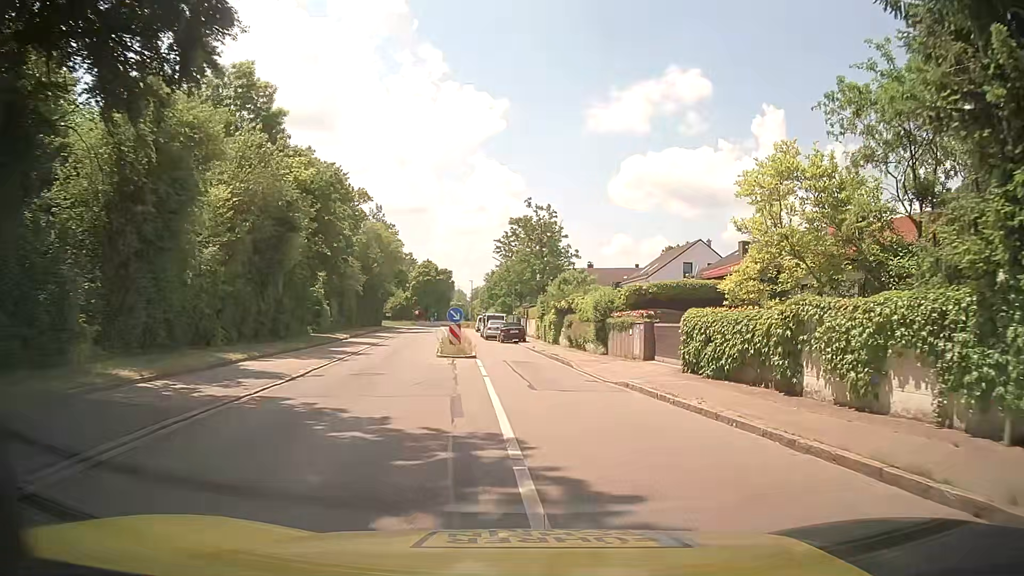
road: tertiary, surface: asphalt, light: Day
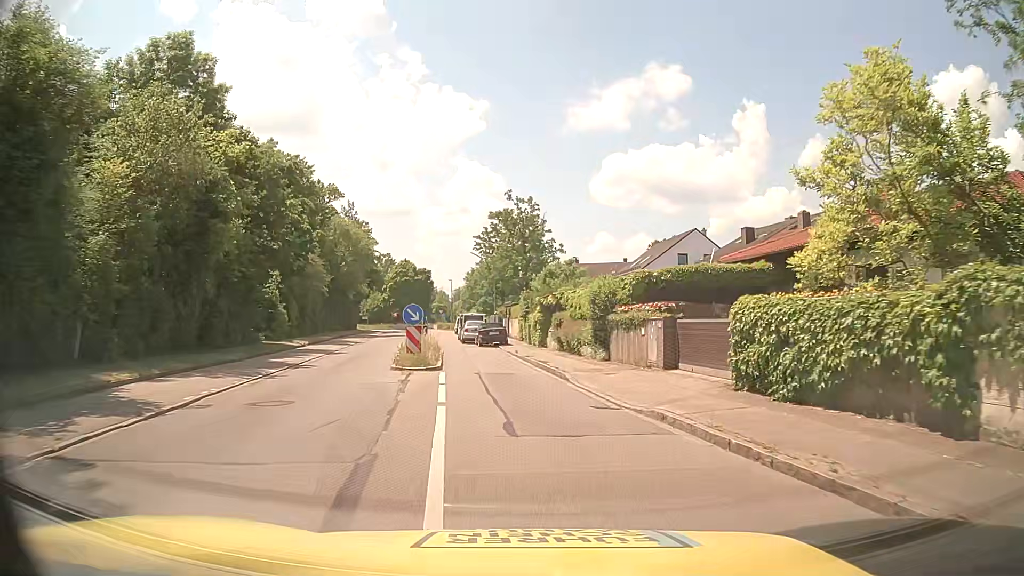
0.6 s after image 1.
(+0.2, +5.7) m; +3°
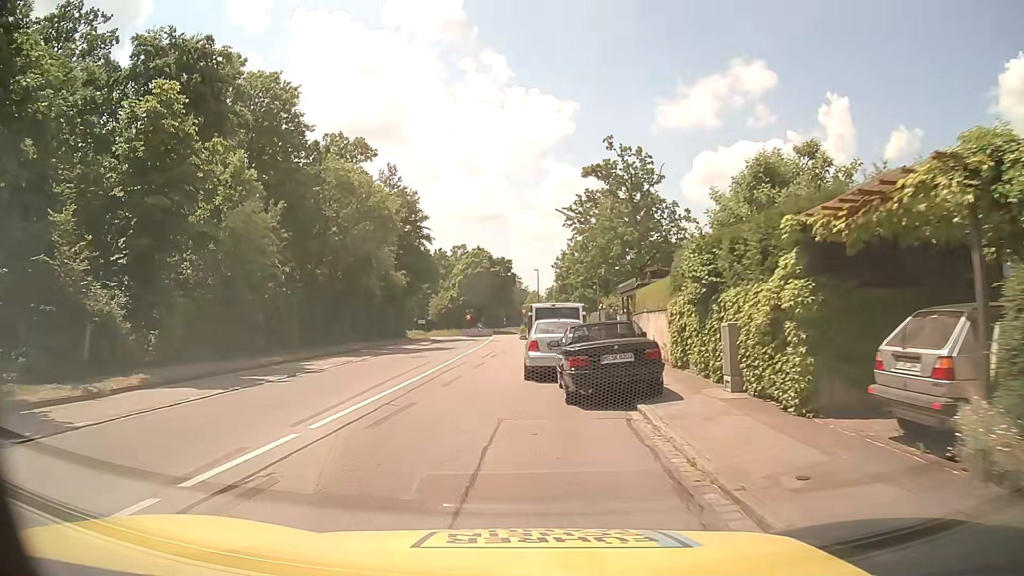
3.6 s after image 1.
(-1.6, +26.5) m; -8°
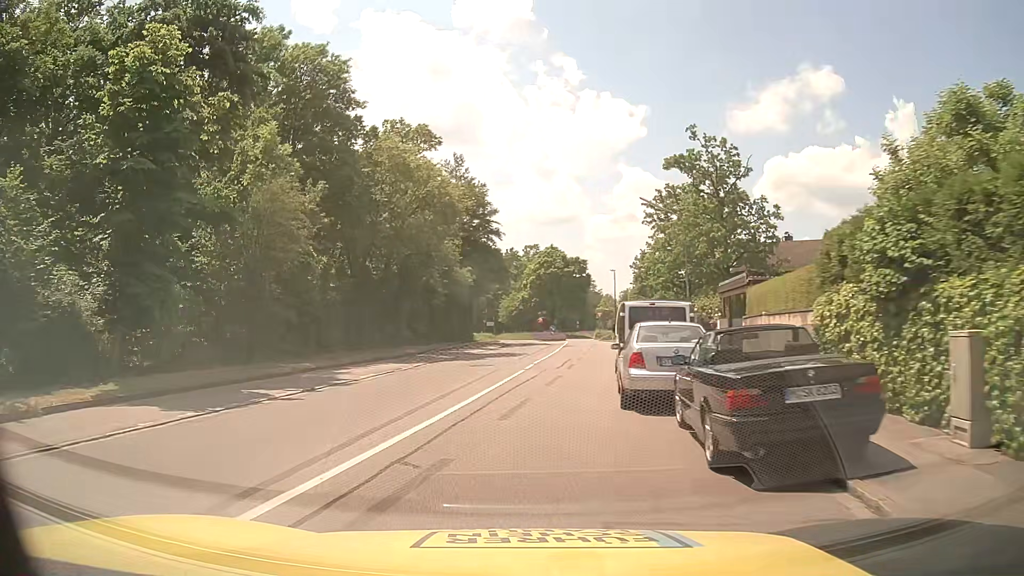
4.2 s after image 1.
(-0.3, +4.9) m; -6°
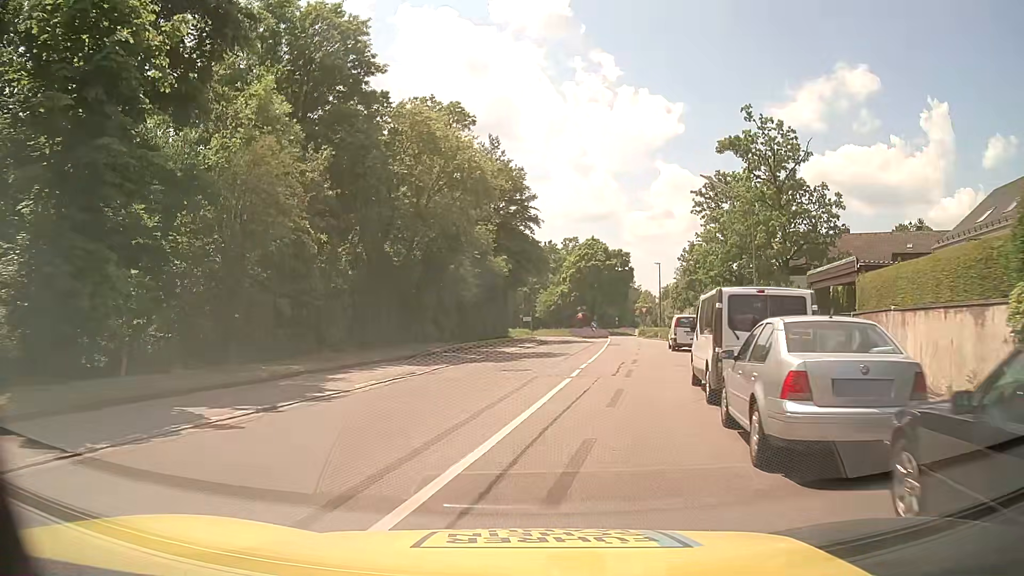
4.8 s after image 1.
(-0.2, +5.0) m; -4°
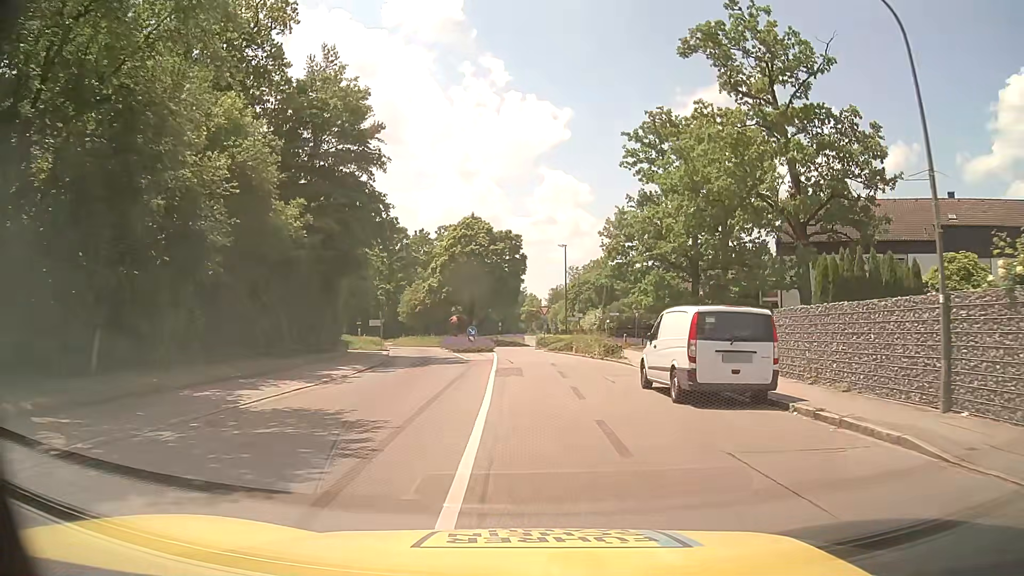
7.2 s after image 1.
(+2.0, +21.8) m; +9°
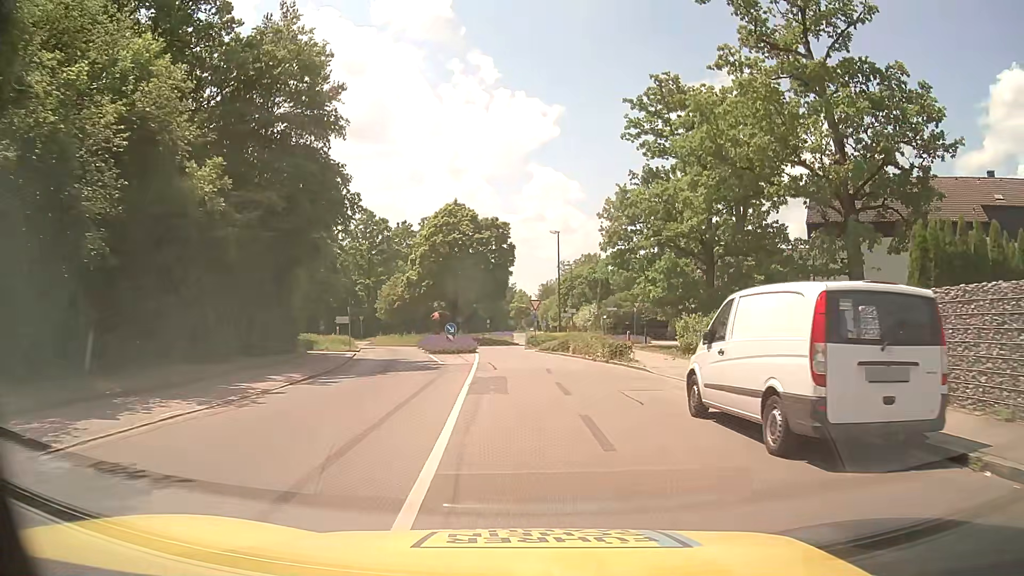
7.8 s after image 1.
(+0.1, +5.9) m; +2°
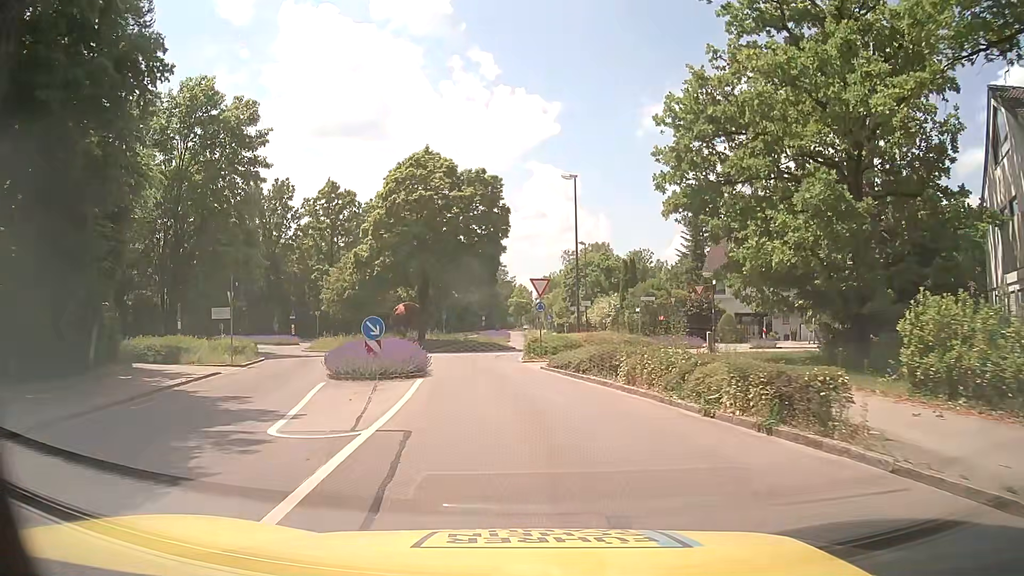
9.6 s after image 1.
(+0.1, +17.4) m; +1°
(0, +10) (-1, +20) (-2, +30) (+1, +39) (+1, +49) (0, +59) (-1, +69) (-1, +79) (-2, +89) (-2, +99) m
